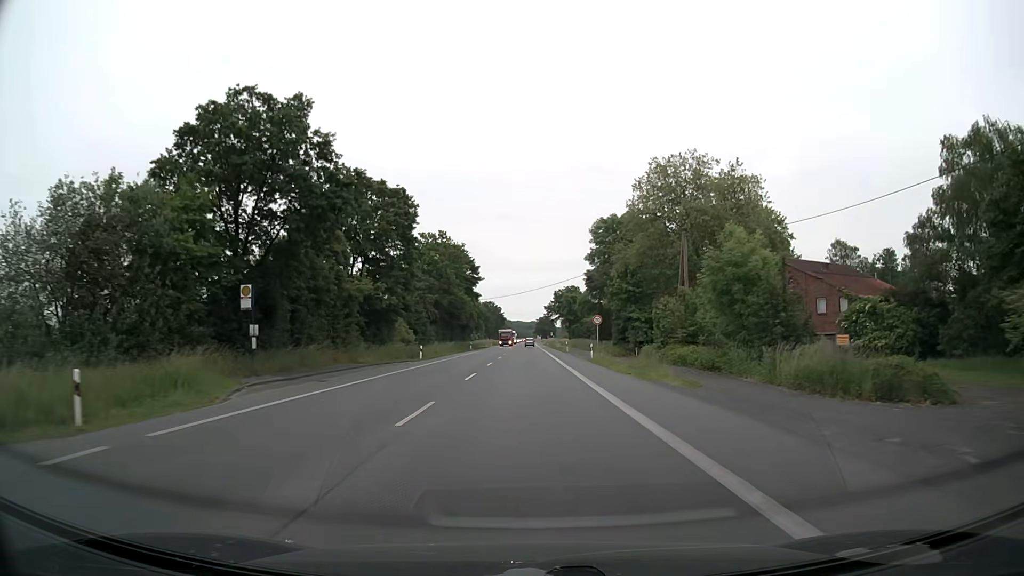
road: primary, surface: asphalt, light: Day
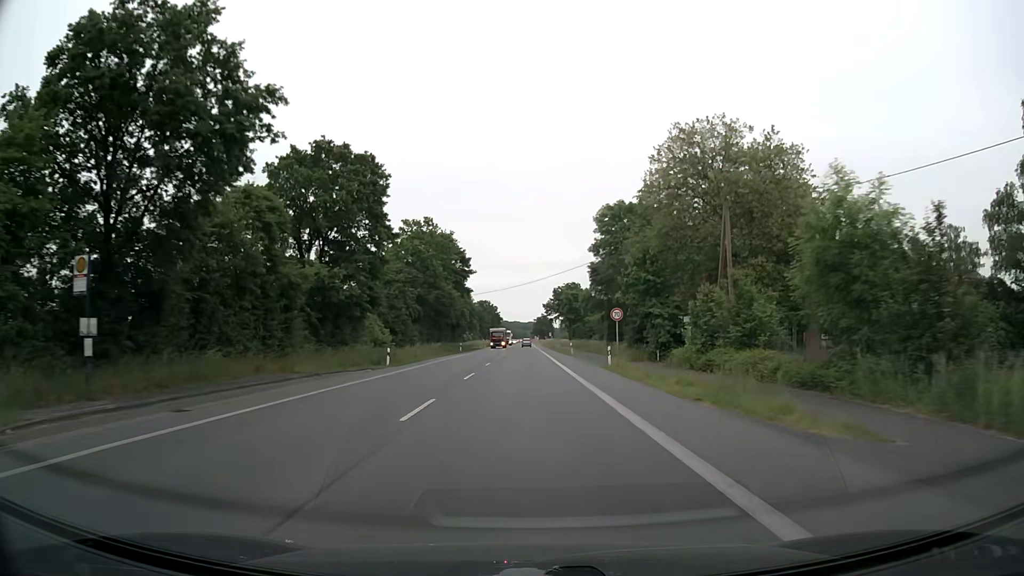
(+0.1, +11.1) m; +1°
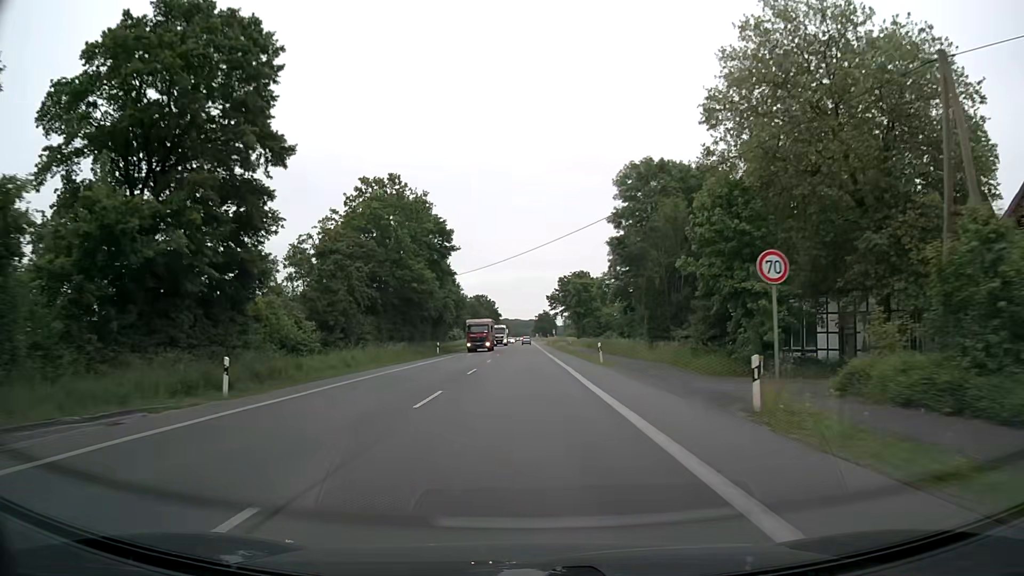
(0.0, +22.1) m; 0°
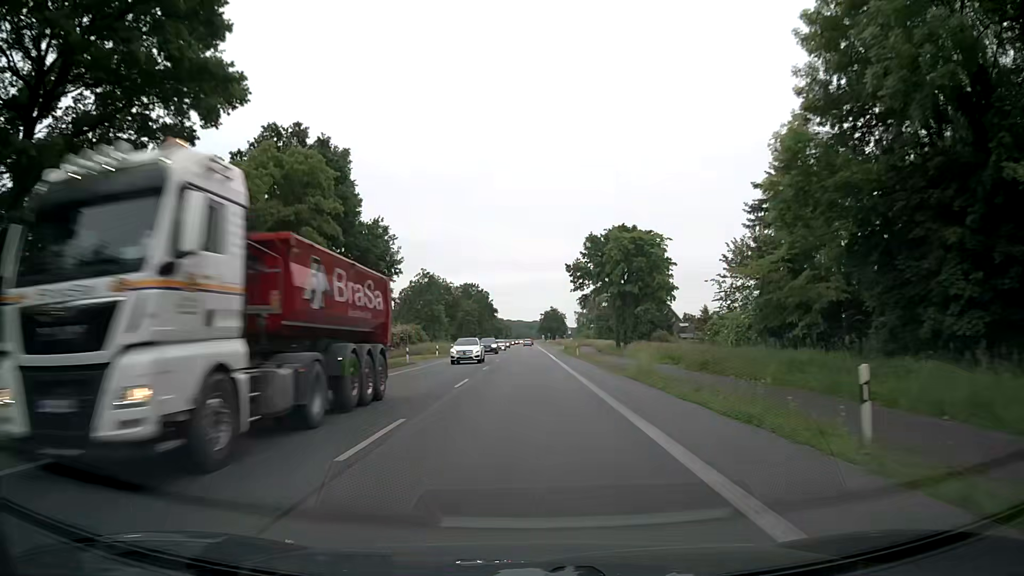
(-0.2, +54.7) m; 0°
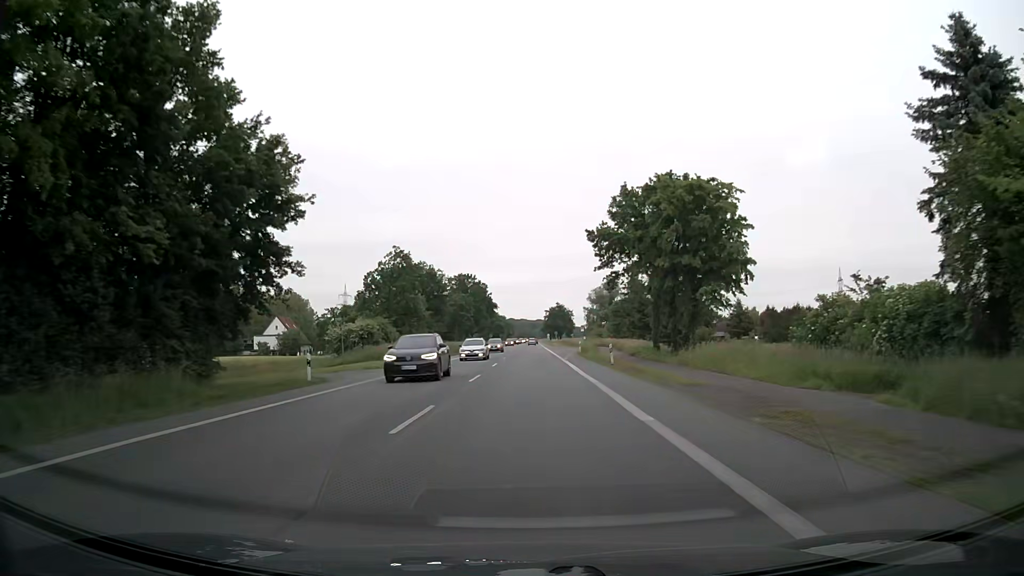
(-0.1, +21.7) m; 0°
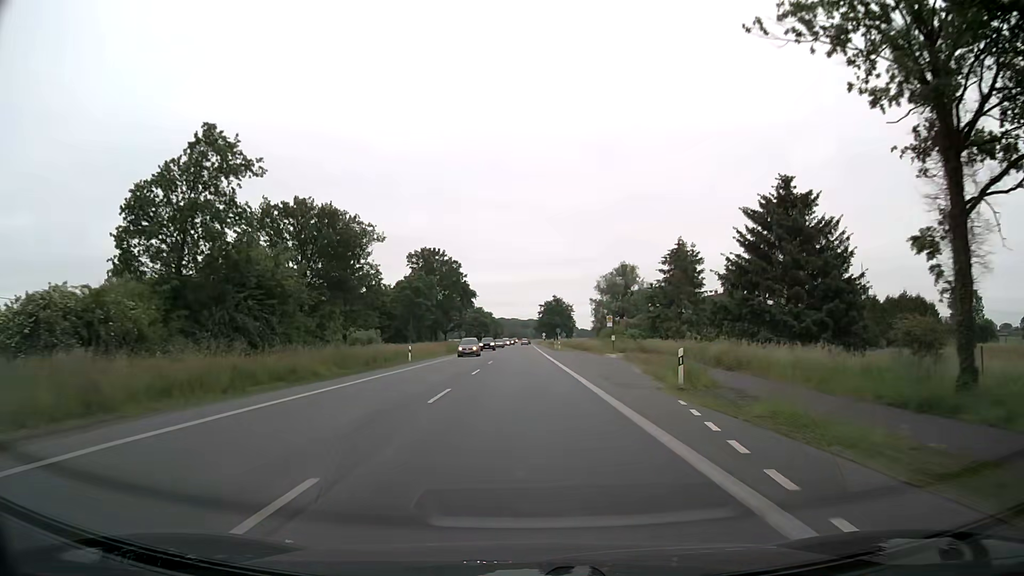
(0.0, +43.2) m; +1°
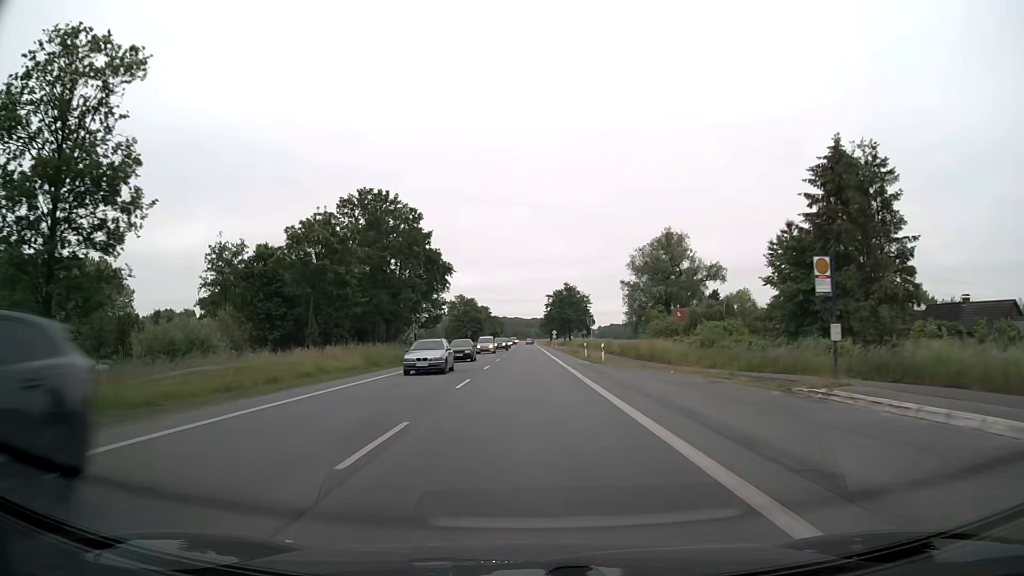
(-0.4, +43.3) m; -1°
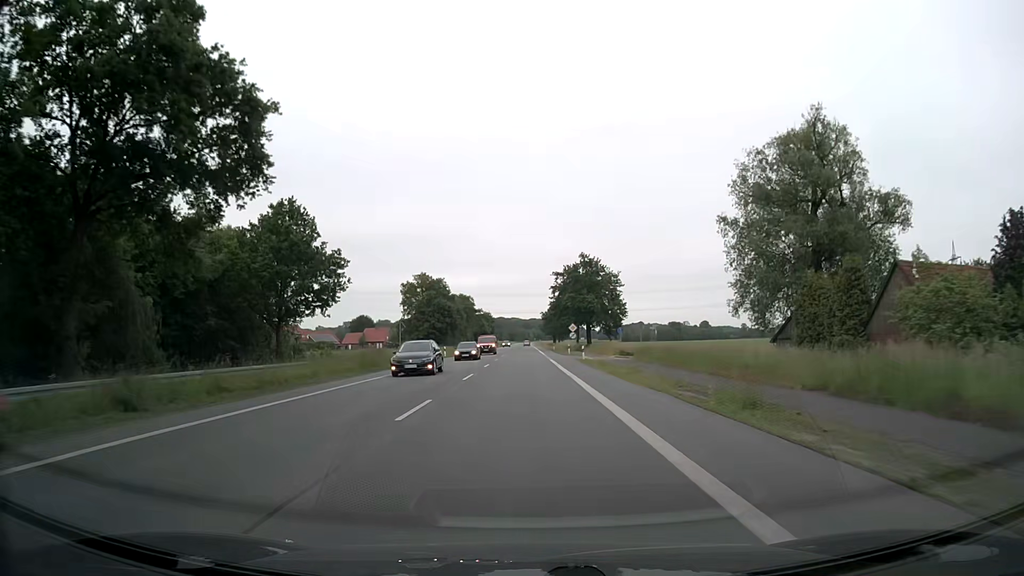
(+0.4, +55.5) m; 0°
(0, +10) (0, +20) (0, +30) (0, +40) (0, +50) (0, +60) (0, +70) (0, +80) (0, +90) (-1, +100) m
